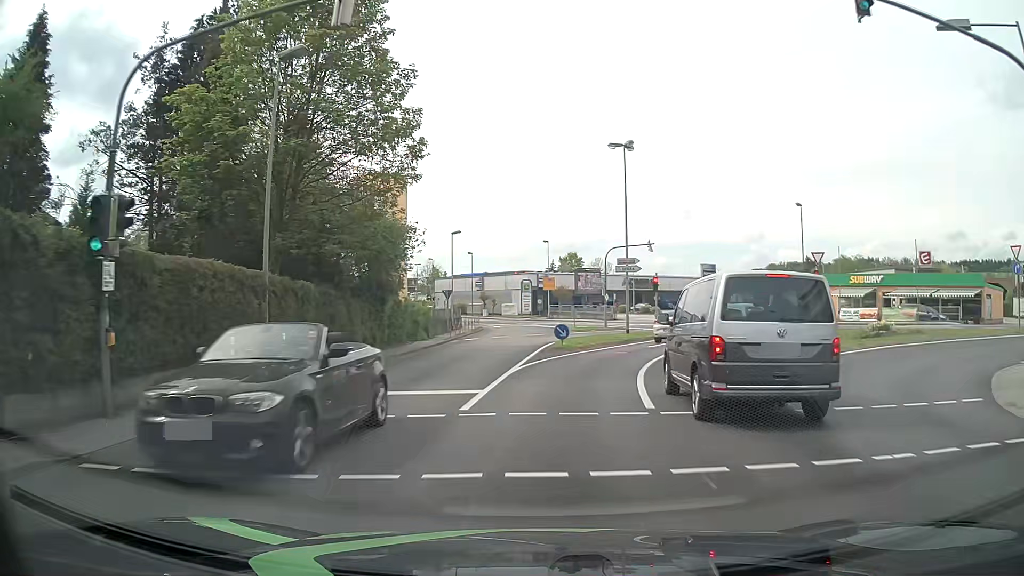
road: tertiary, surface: asphalt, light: Day
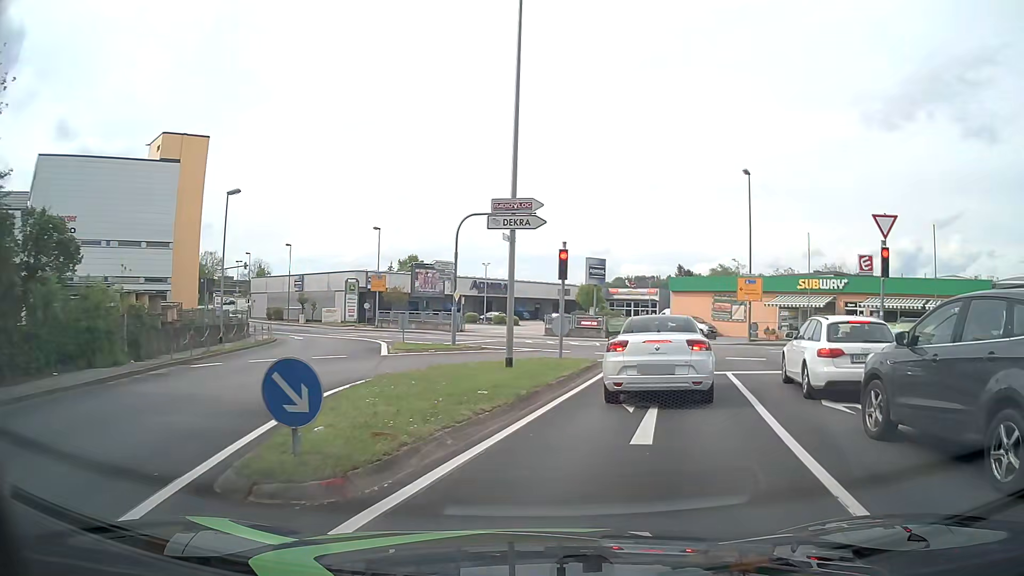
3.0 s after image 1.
(+1.1, +19.0) m; +12°
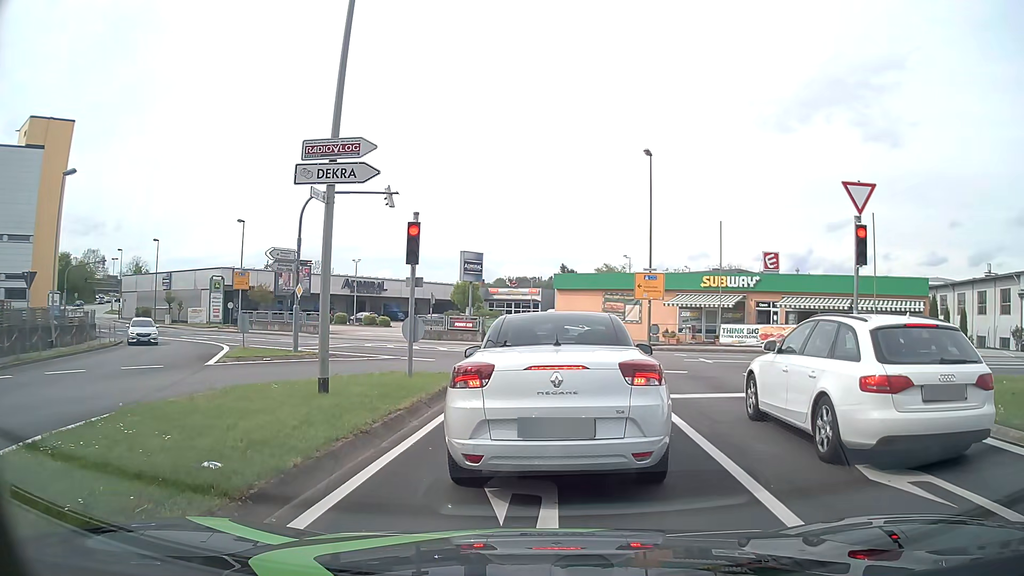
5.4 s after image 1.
(+0.5, +5.0) m; +11°
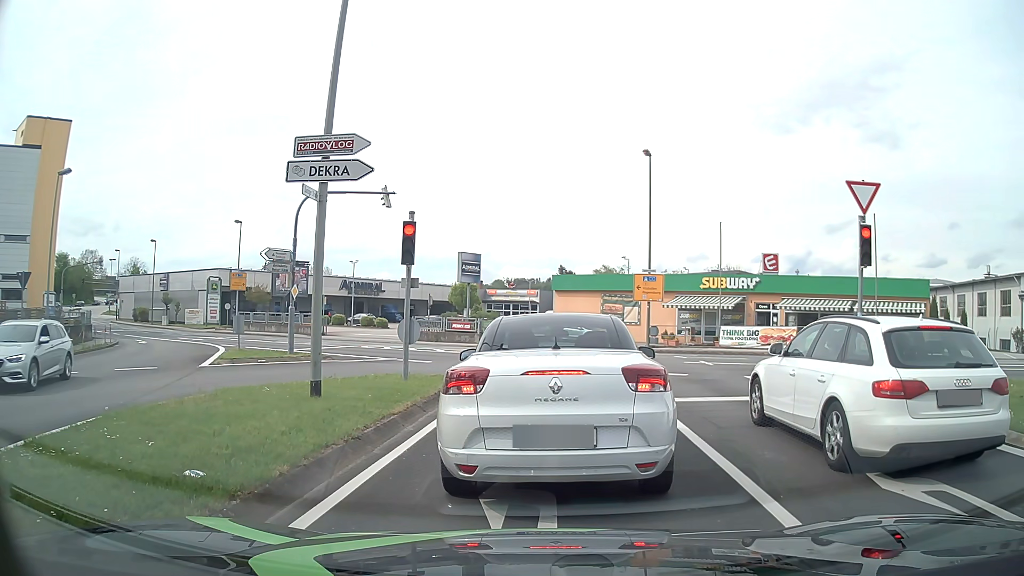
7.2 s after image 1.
(0.0, +0.3) m; 0°
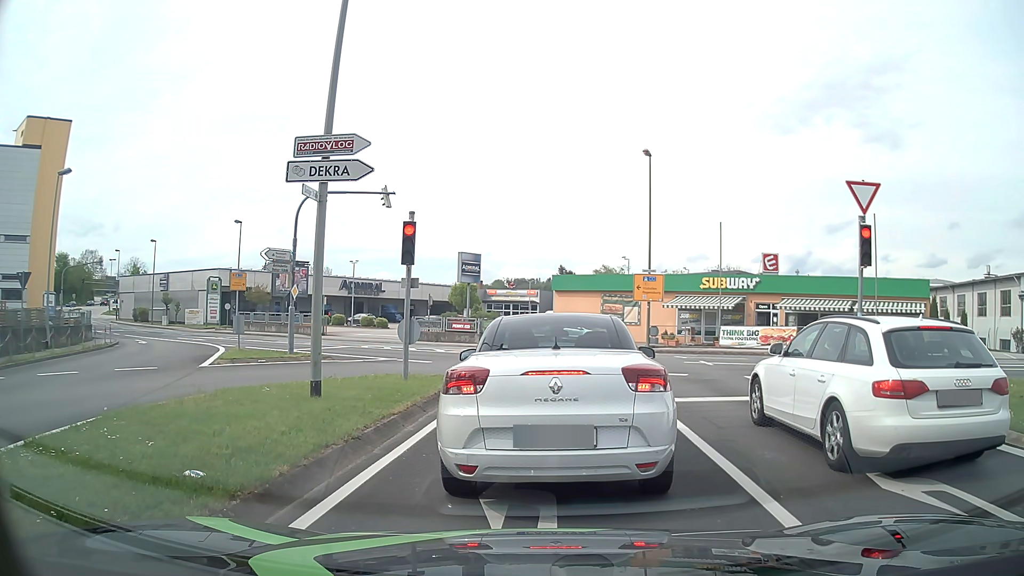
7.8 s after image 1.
(0.0, 0.0) m; 0°
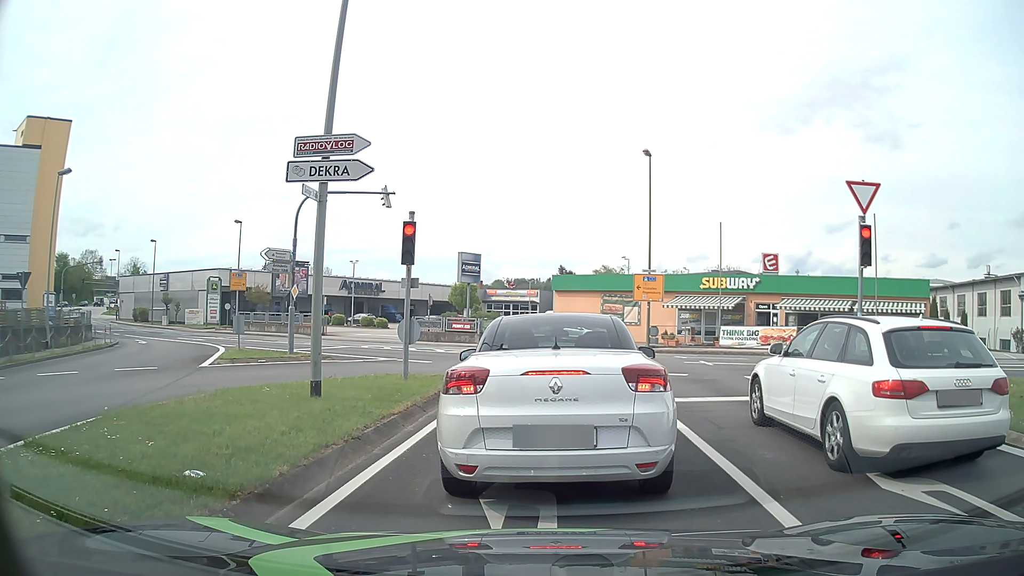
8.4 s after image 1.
(0.0, 0.0) m; 0°
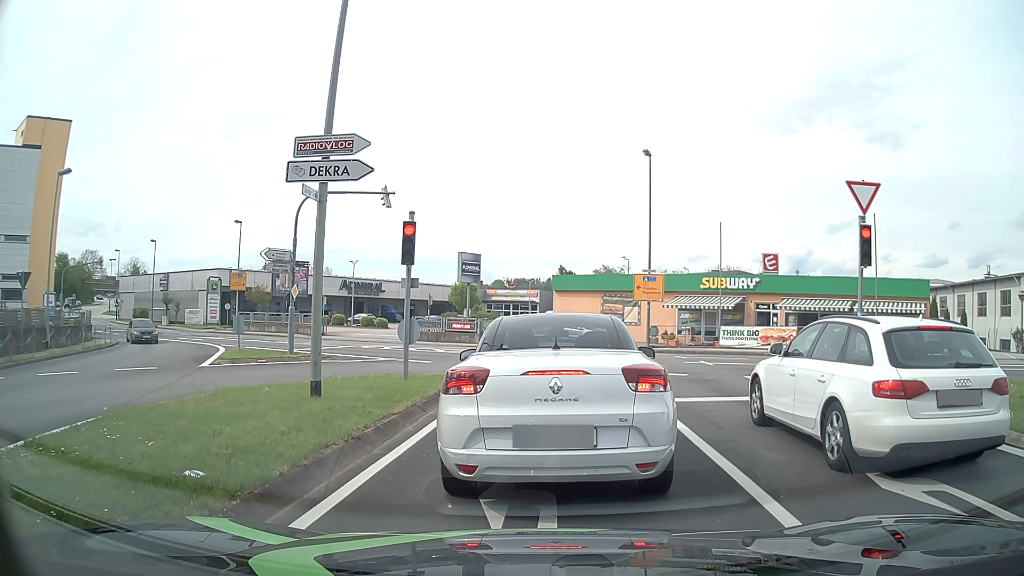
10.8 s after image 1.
(0.0, 0.0) m; 0°
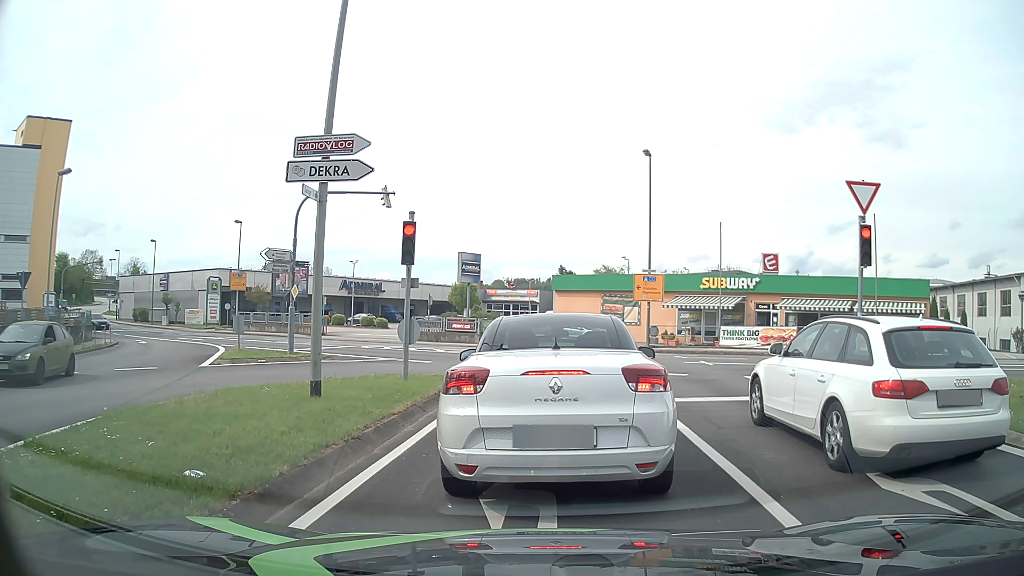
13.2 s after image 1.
(0.0, 0.0) m; 0°
